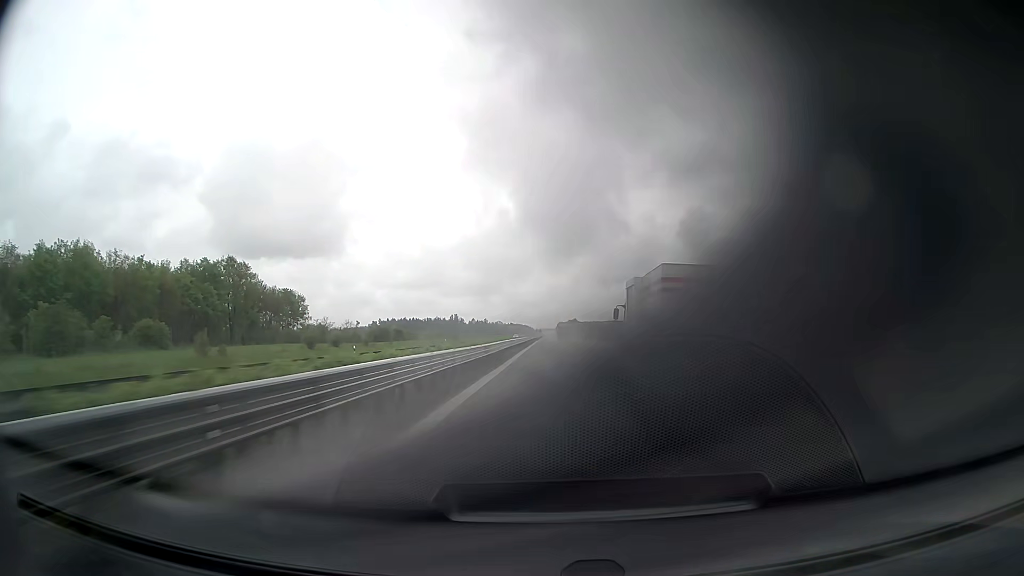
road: trunk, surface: asphalt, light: Day
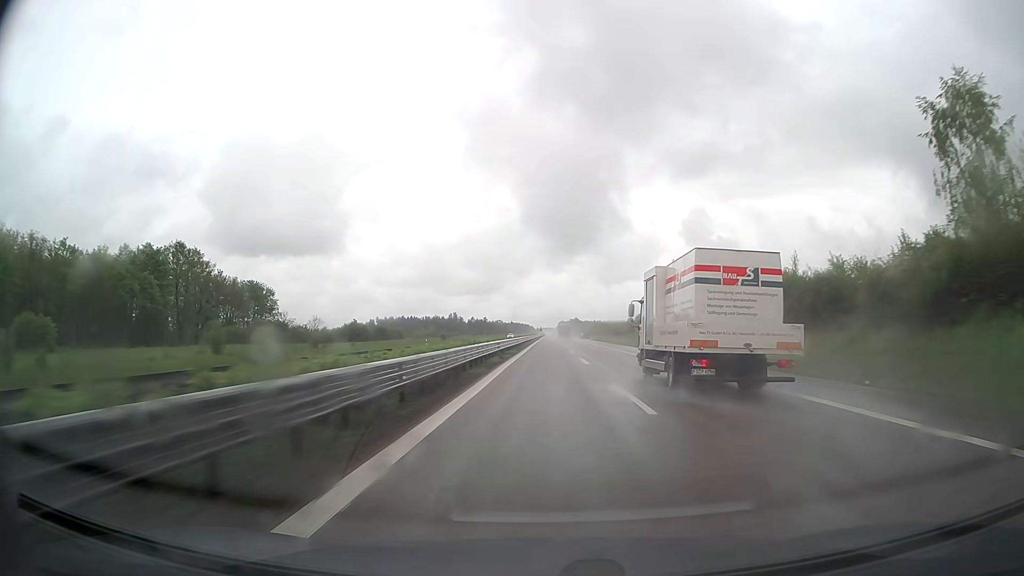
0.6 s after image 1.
(0.0, +18.3) m; 0°
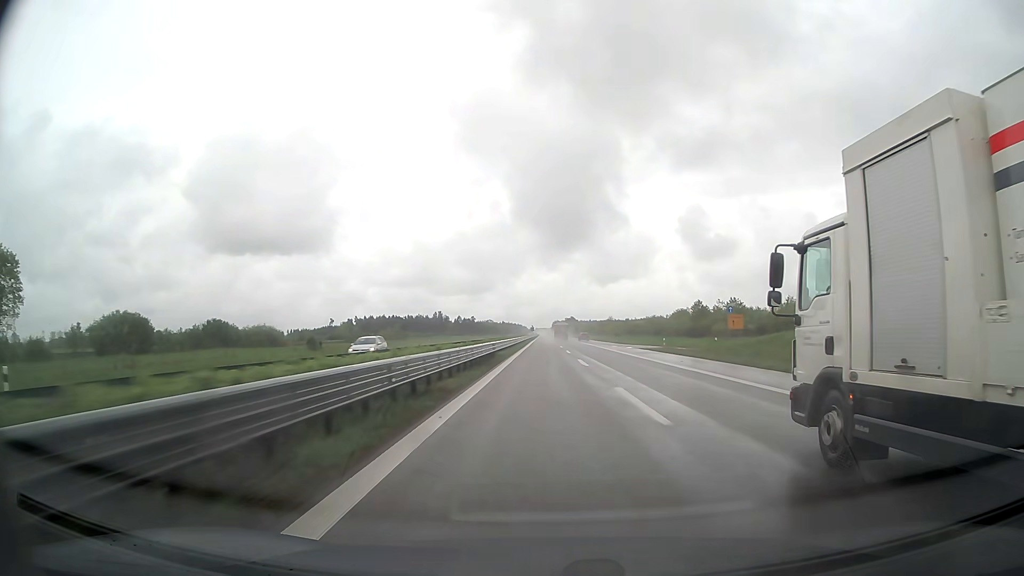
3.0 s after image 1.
(+0.3, +73.0) m; +1°
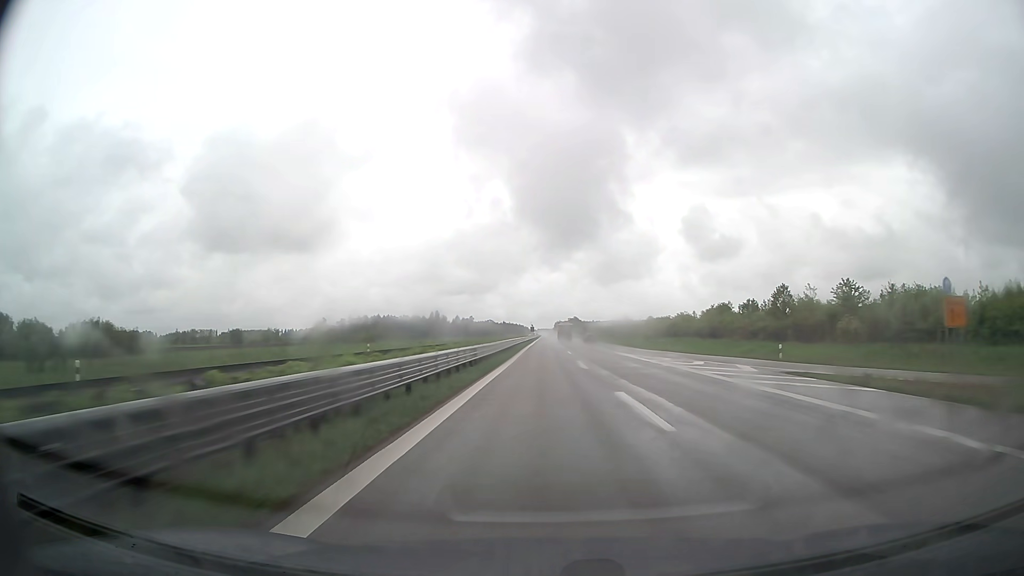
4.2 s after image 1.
(-0.1, +36.5) m; 0°
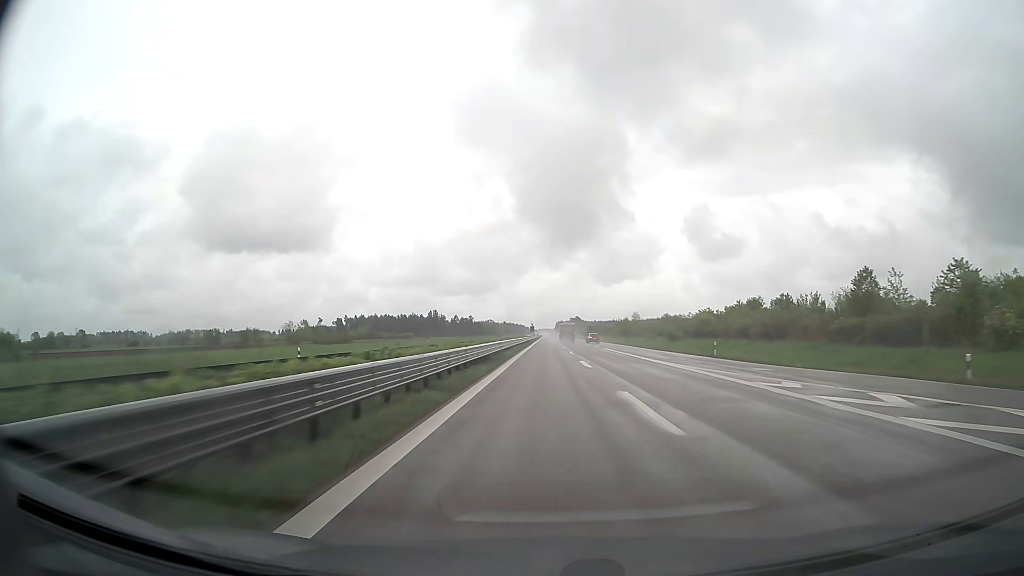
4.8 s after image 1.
(0.0, +18.2) m; 0°
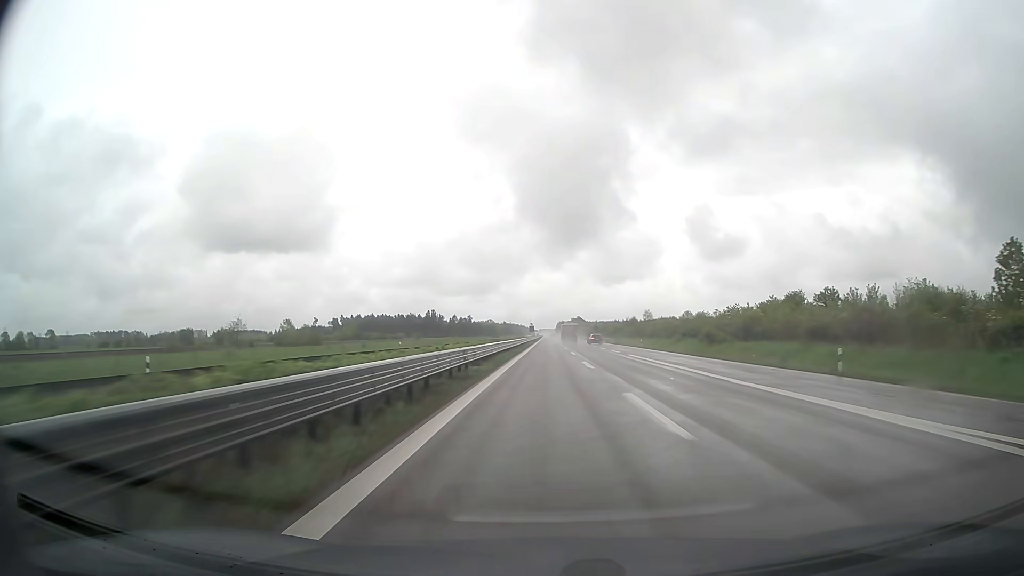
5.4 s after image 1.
(0.0, +18.2) m; 0°
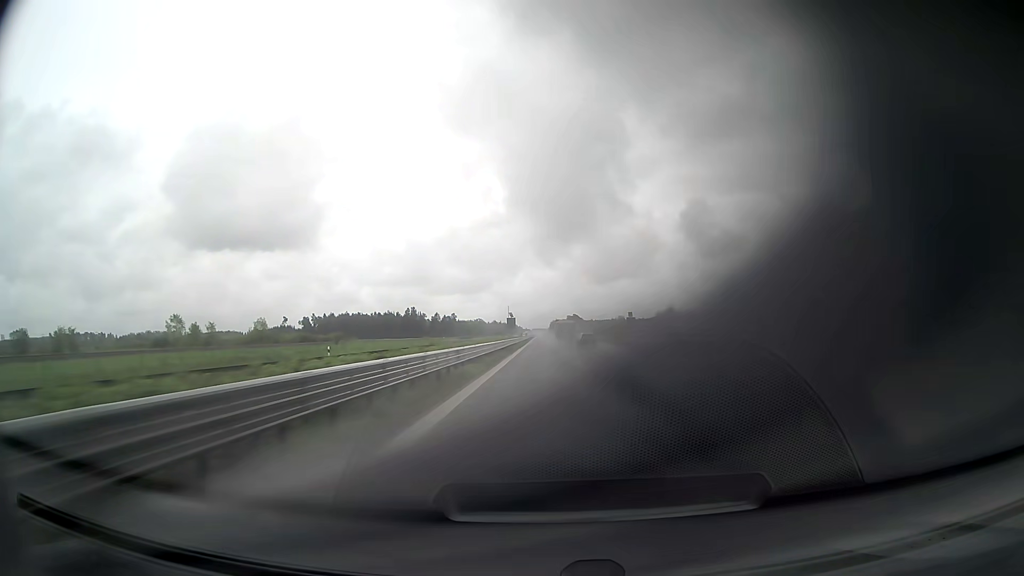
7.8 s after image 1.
(+0.2, +72.8) m; +1°
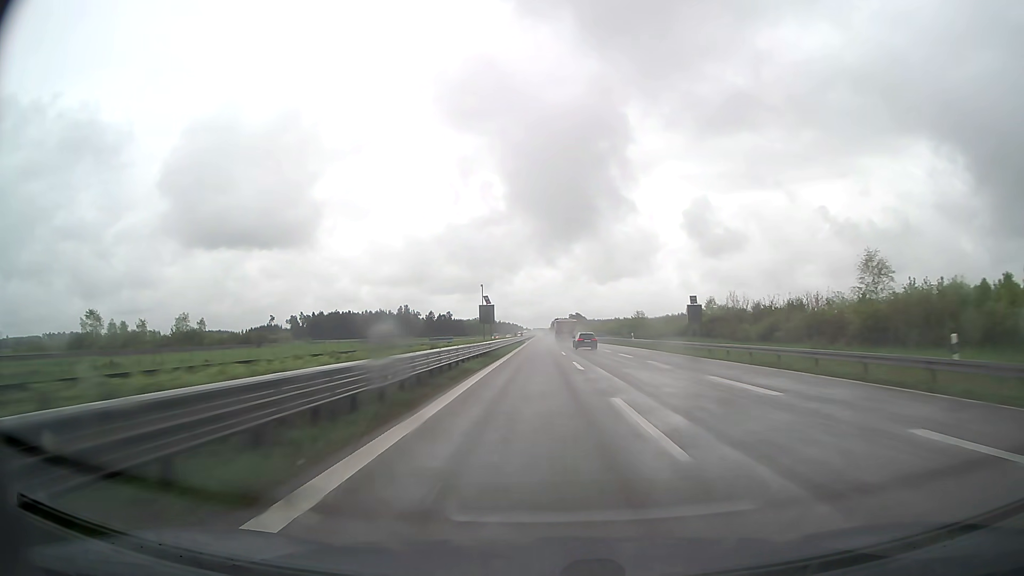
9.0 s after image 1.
(0.0, +36.4) m; 0°
(0, +10) (0, +20) (0, +30) (0, +40) (0, +50) (0, +60) (0, +70) (0, +80) (0, +90) (-1, +100) m
